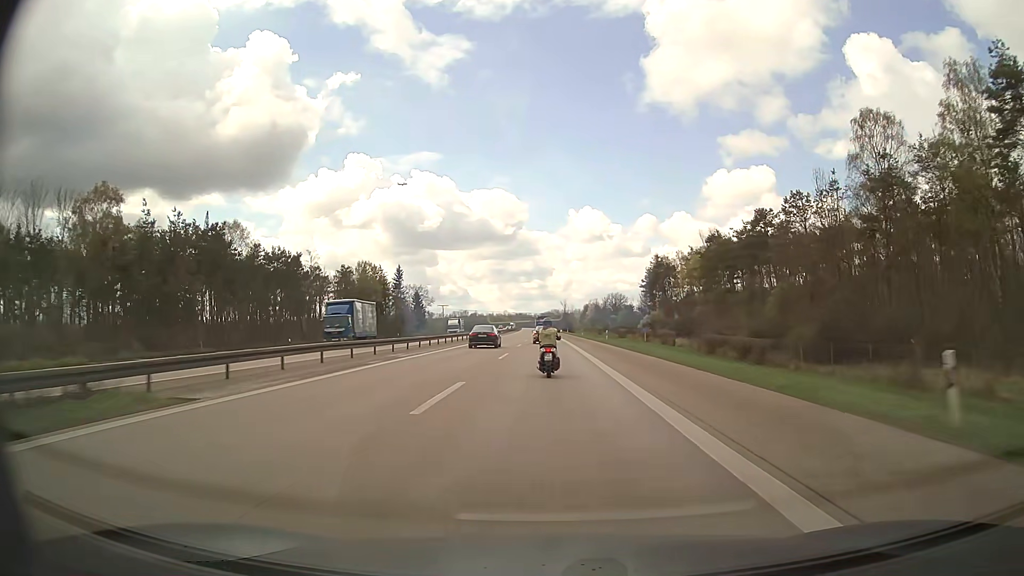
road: motorway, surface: asphalt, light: Day
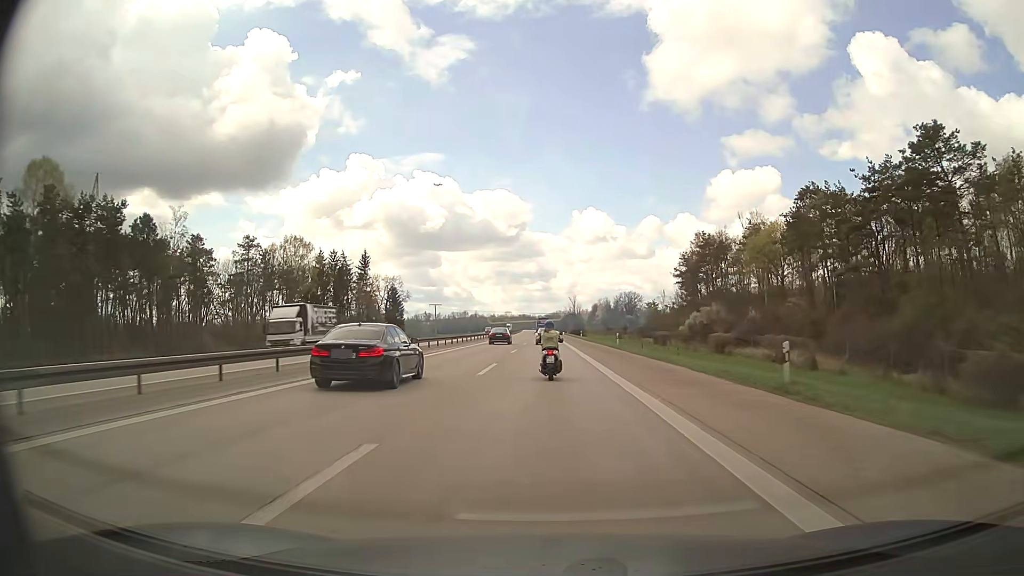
(-0.1, +44.4) m; 0°
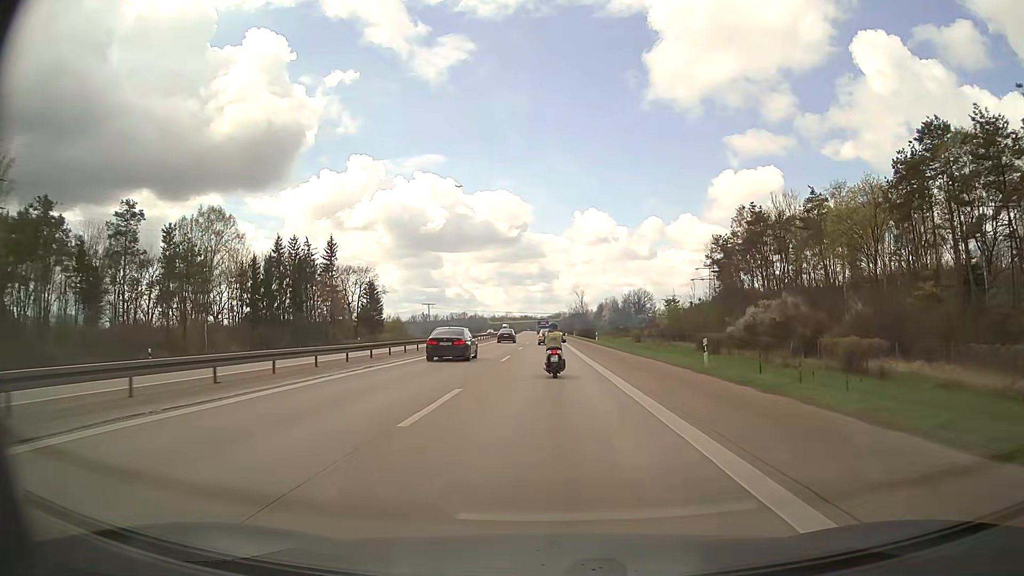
(0.0, +28.4) m; 0°
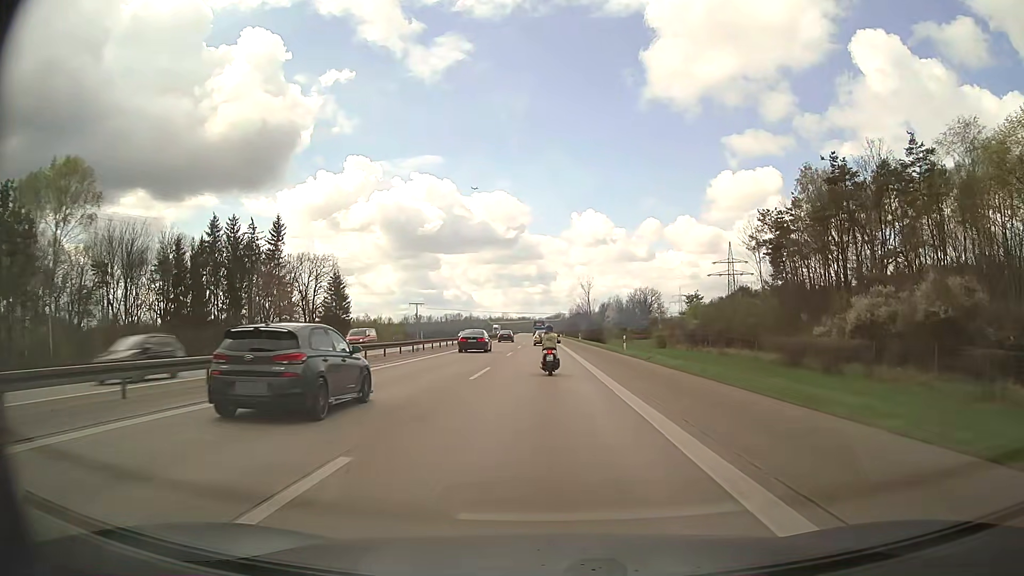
(0.0, +28.3) m; 0°
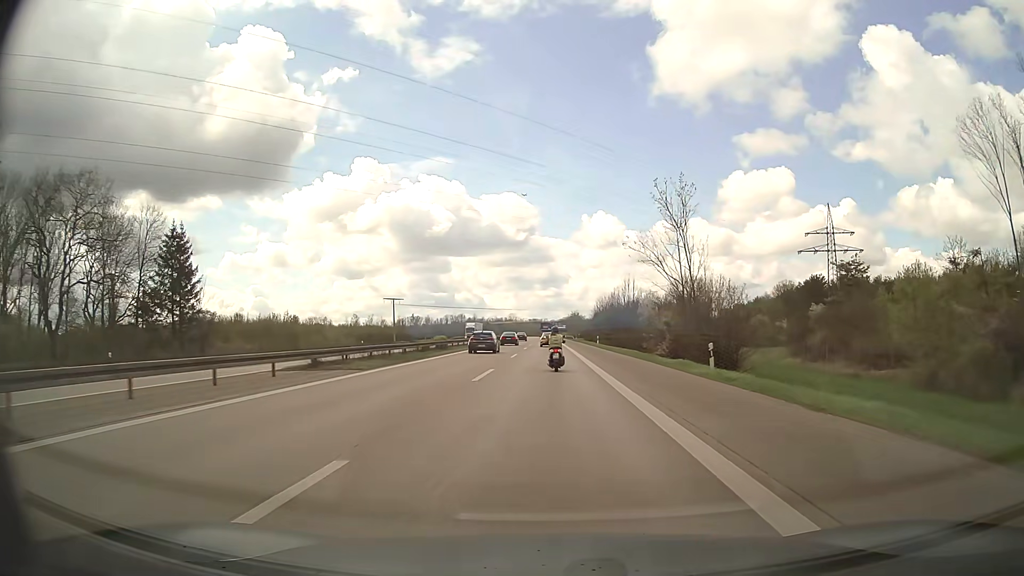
(-0.6, +72.6) m; -1°
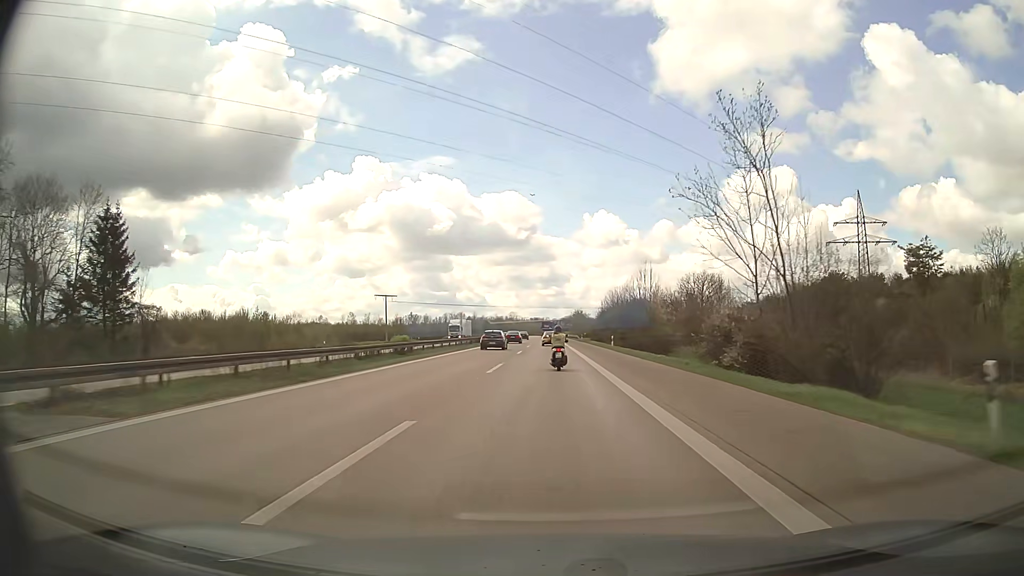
(0.0, +14.9) m; 0°
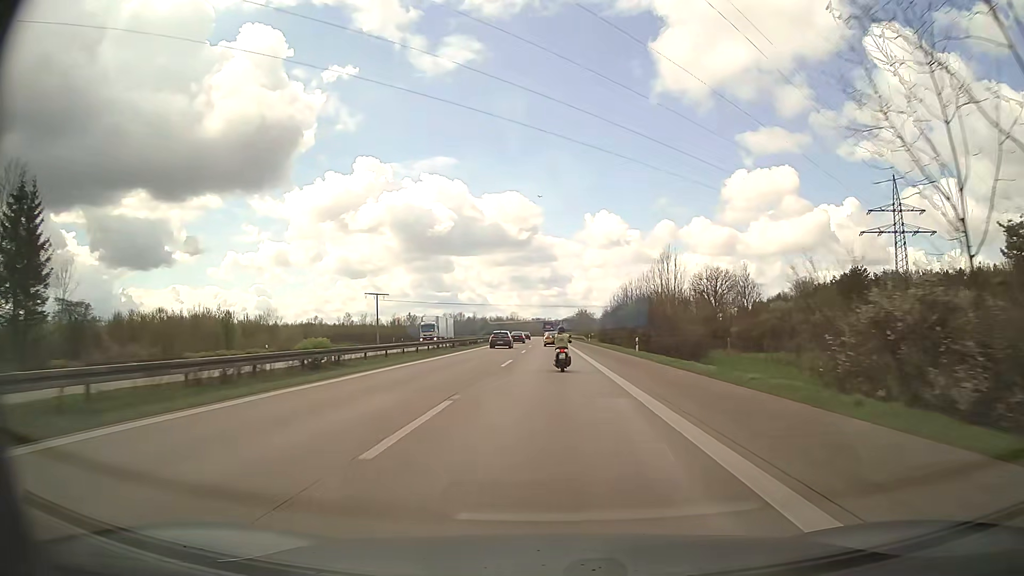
(0.0, +15.1) m; 0°
(0, +10) (0, +20) (0, +30) (0, +40) (0, +50) (0, +60) (0, +70) (0, +80) (0, +90) (0, +100) m
